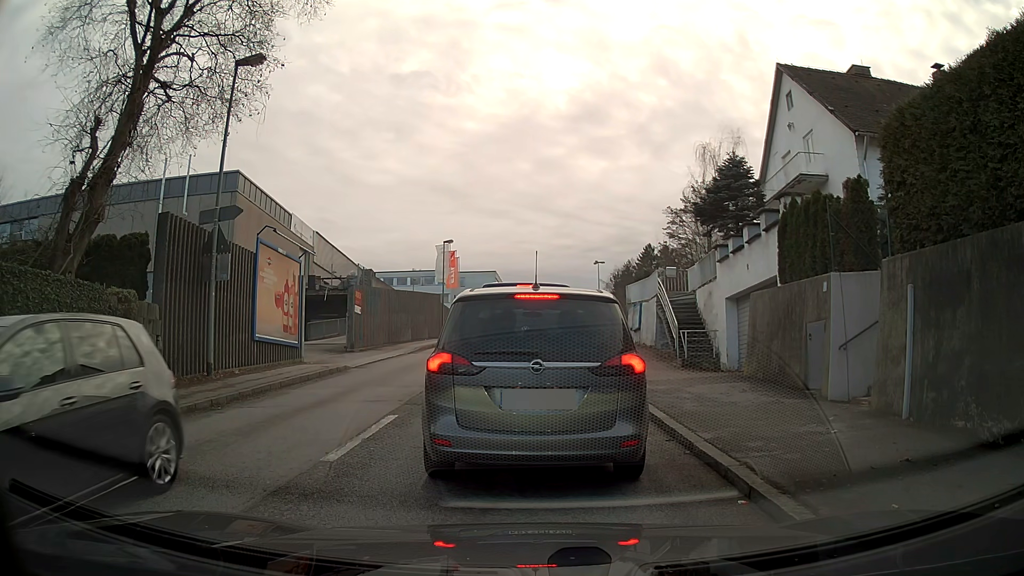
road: tertiary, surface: asphalt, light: Day
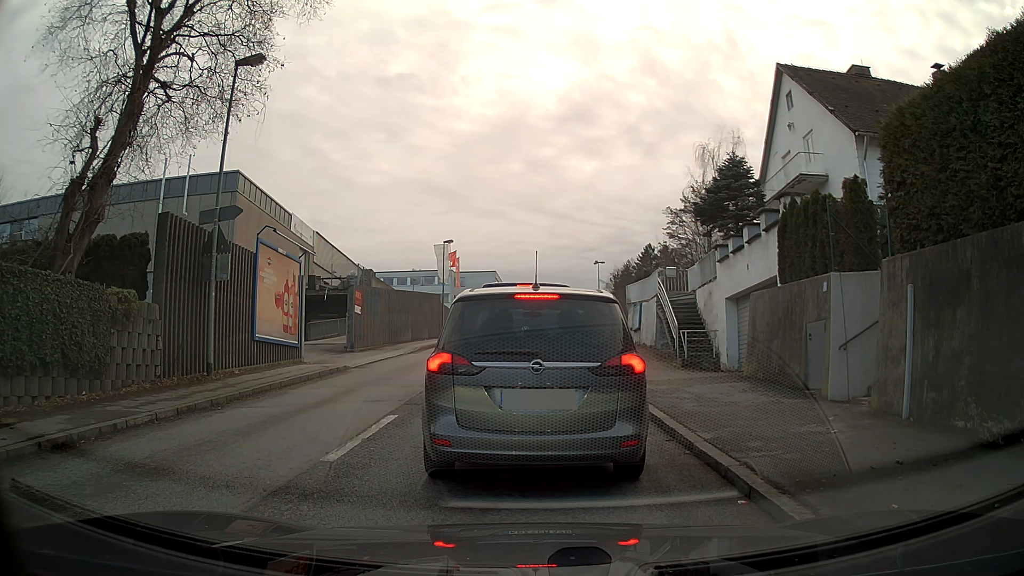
(0.0, 0.0) m; 0°
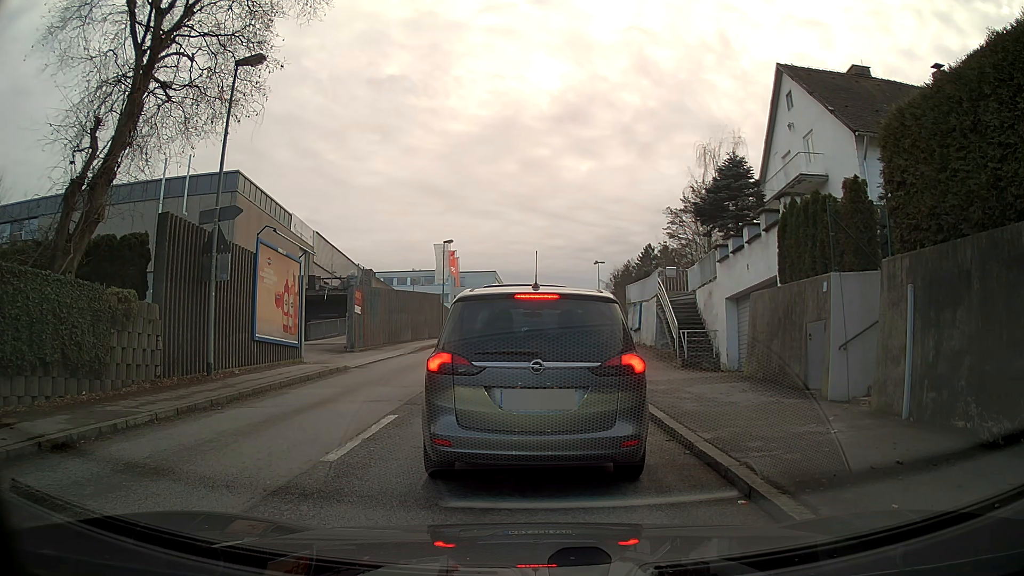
(0.0, 0.0) m; 0°
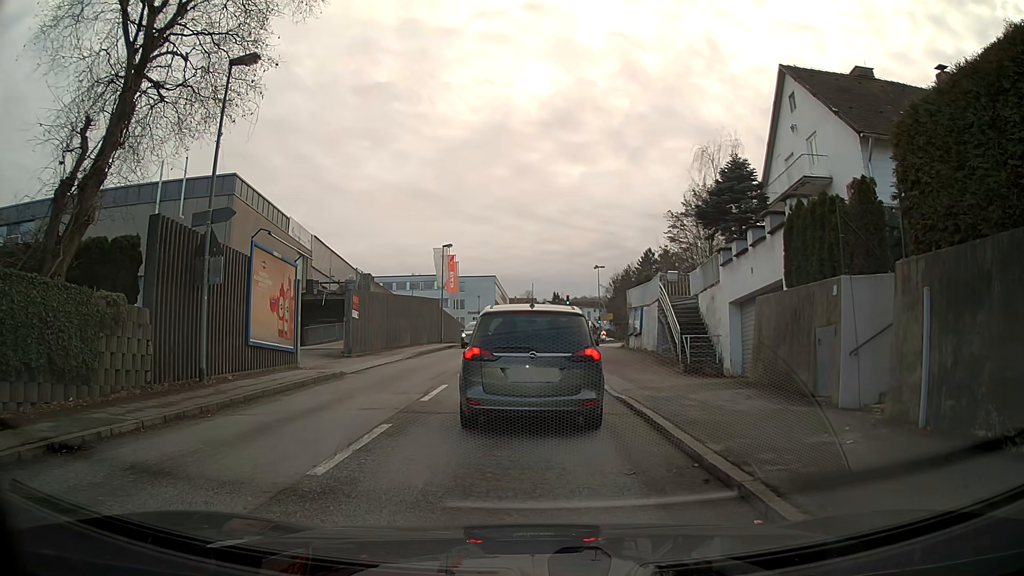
(0.0, +0.4) m; 0°
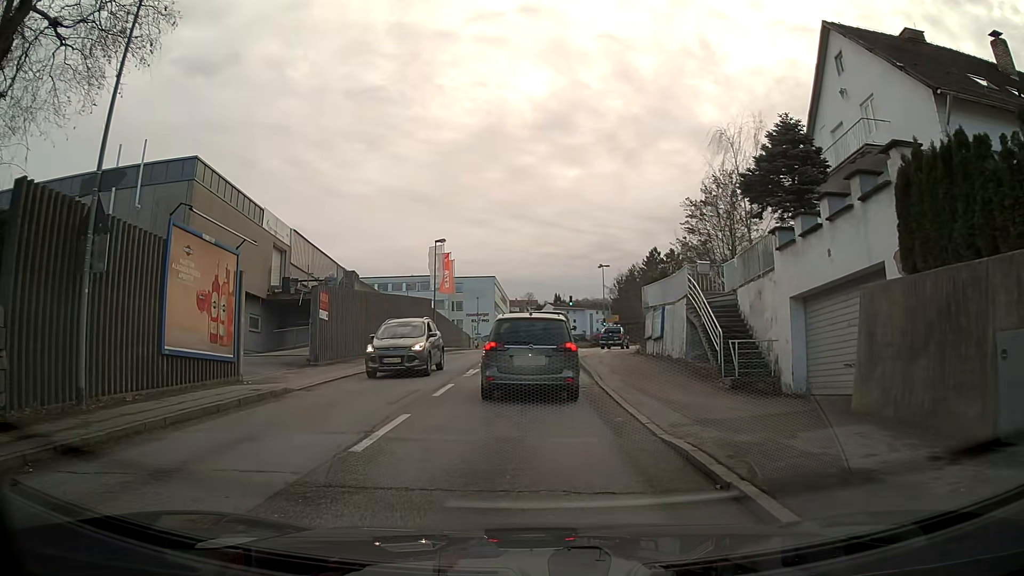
(0.0, +5.1) m; 0°
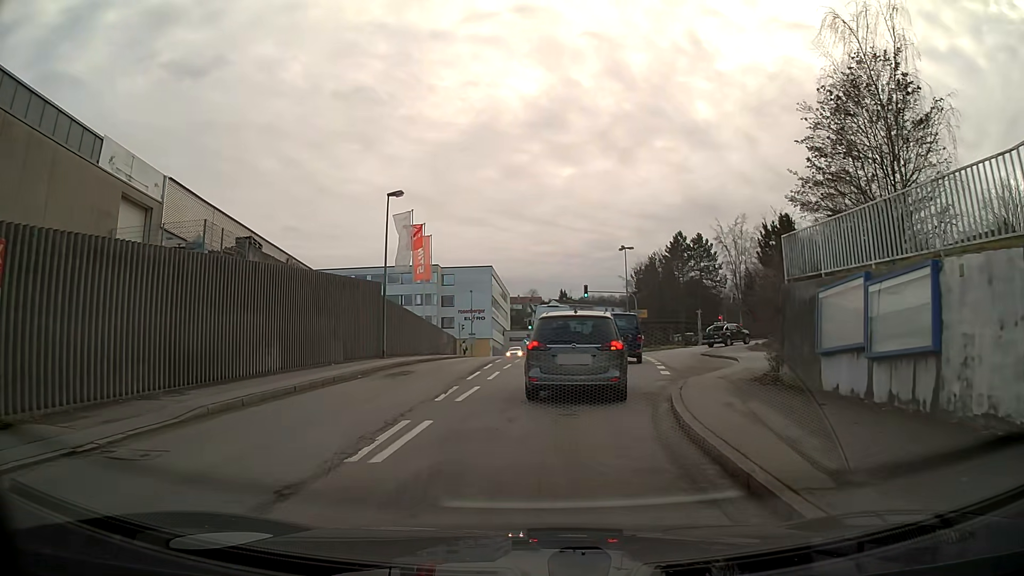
(-0.1, +18.0) m; 0°
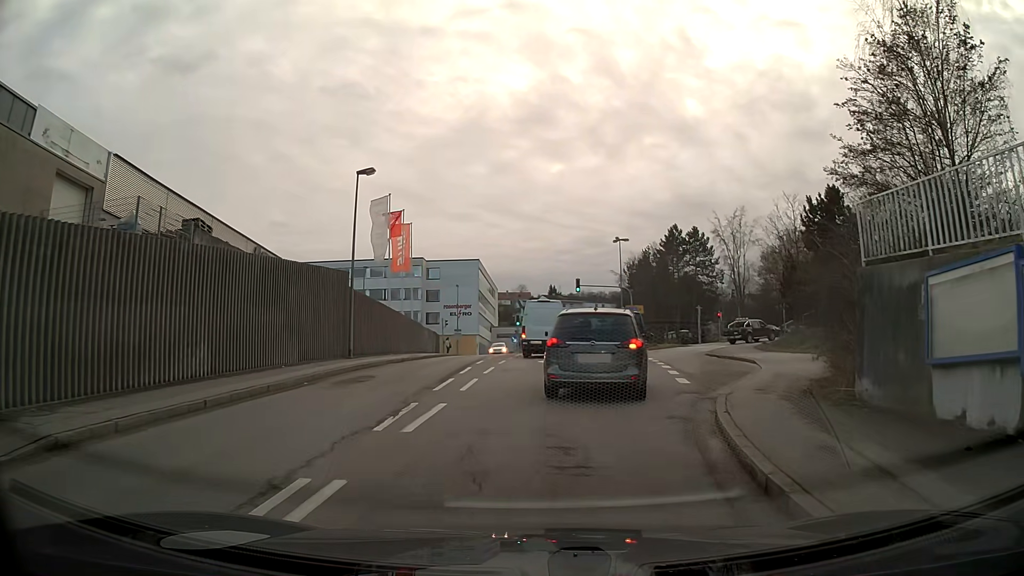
(0.0, +3.9) m; +1°
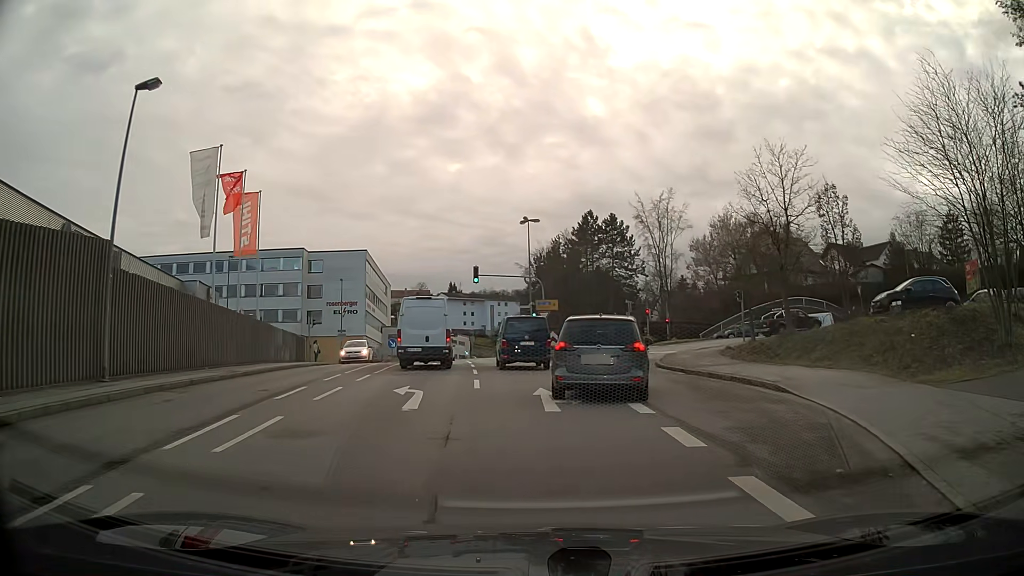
(+0.8, +11.6) m; +8°
(0, +10) (0, +20) (-1, +30) (-3, +40) (-4, +50) (-5, +60) (-6, +70) (-6, +80) (-6, +90) (-5, +100) m
